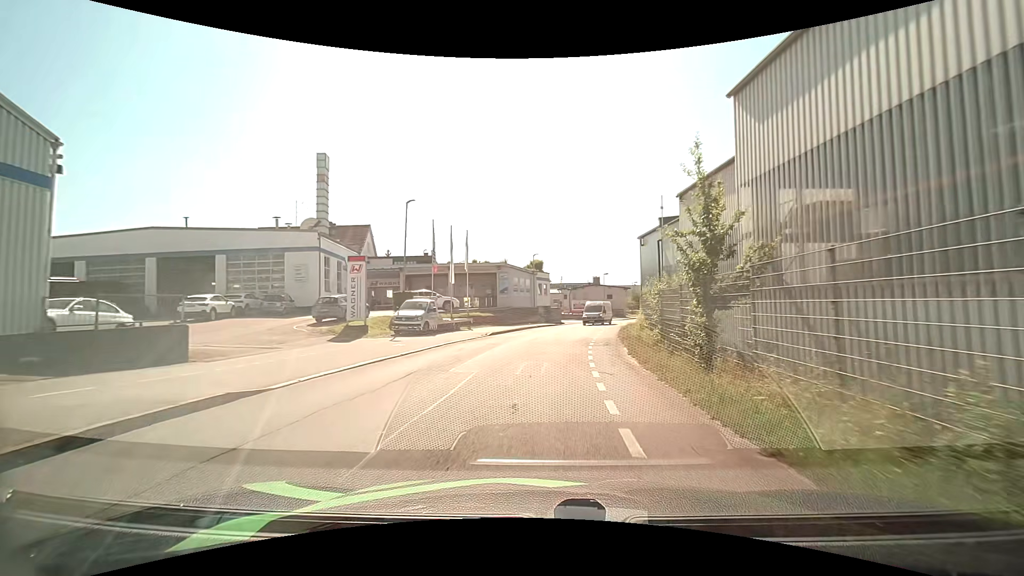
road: residential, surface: asphalt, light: Day
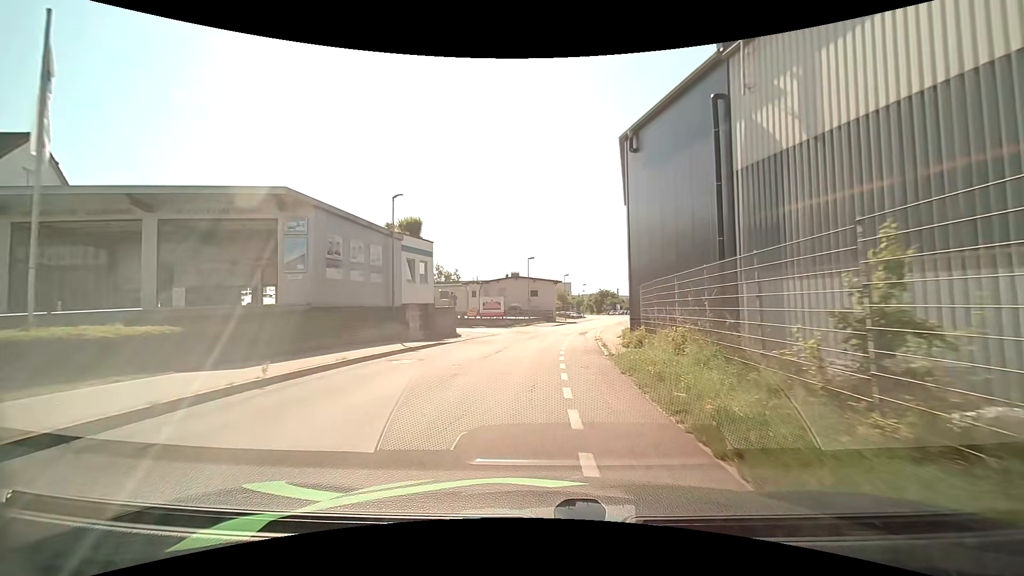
(+2.5, +29.3) m; +8°
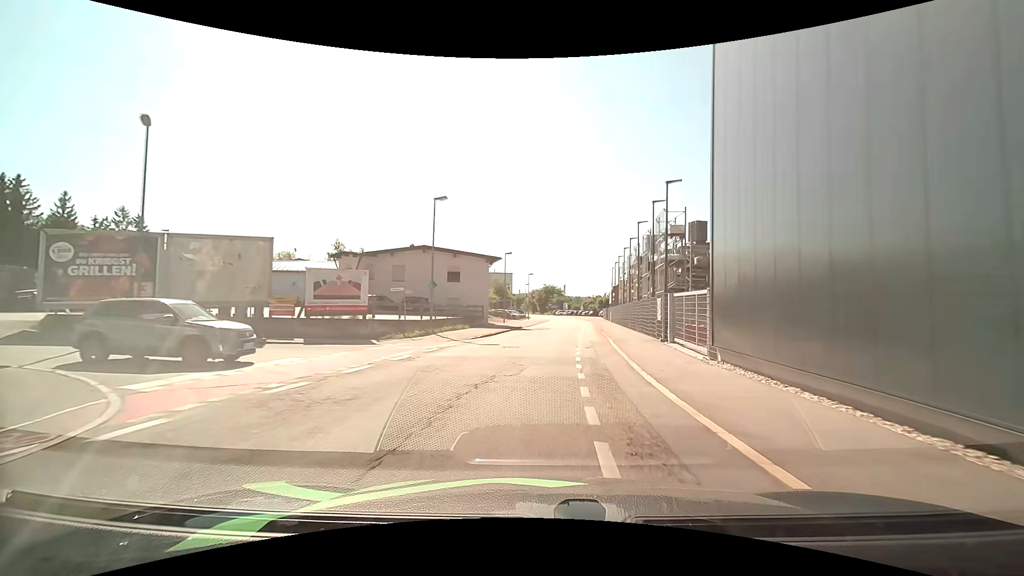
(+1.7, +30.0) m; +10°
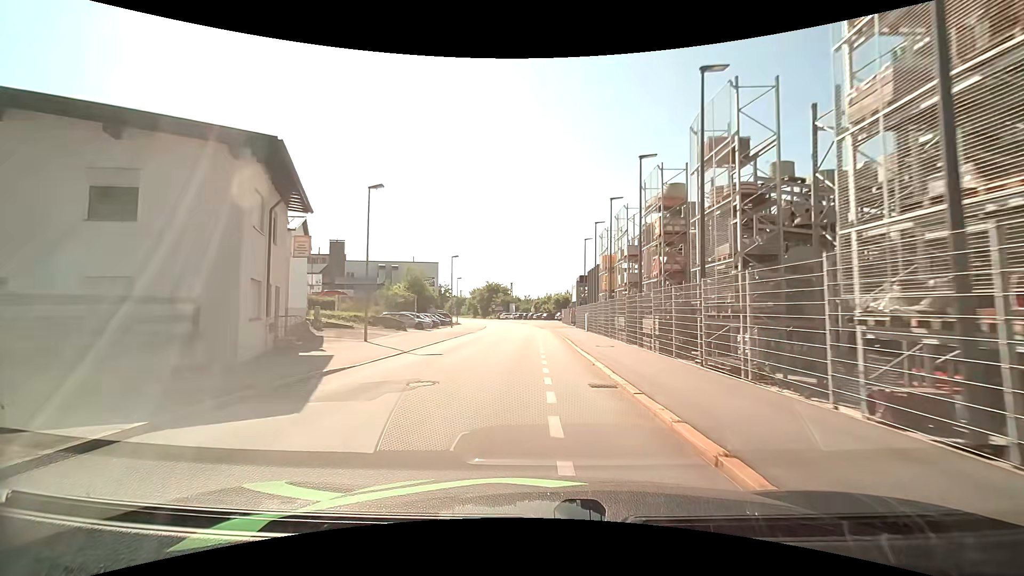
(+1.3, +30.8) m; +5°
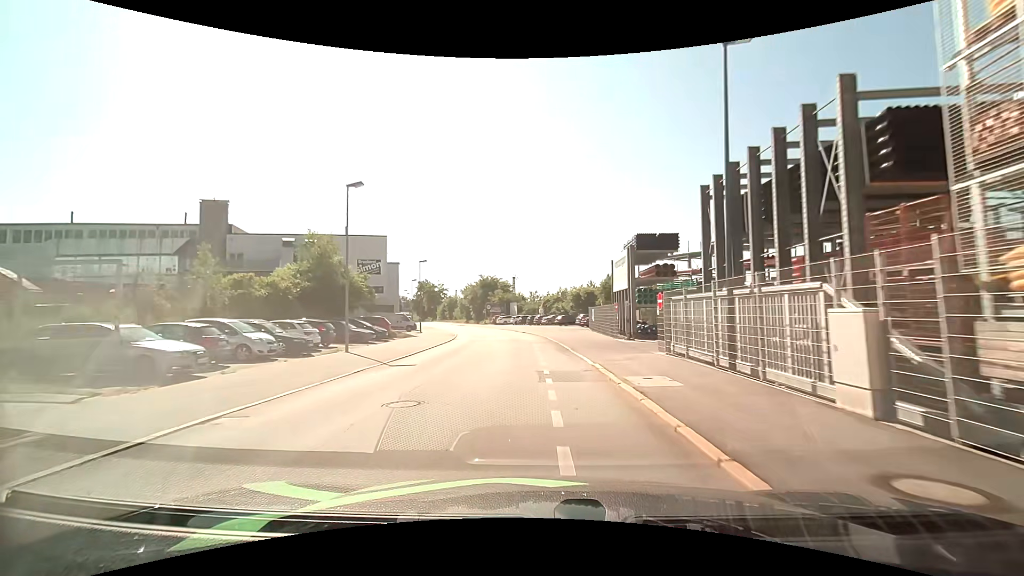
(-0.2, +32.1) m; -1°
